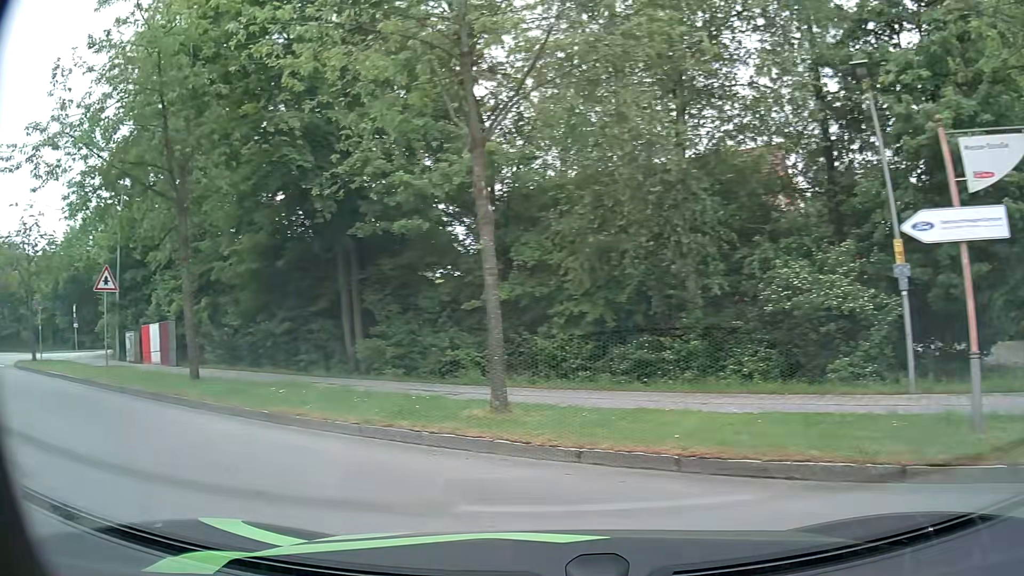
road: residential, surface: asphalt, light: Day
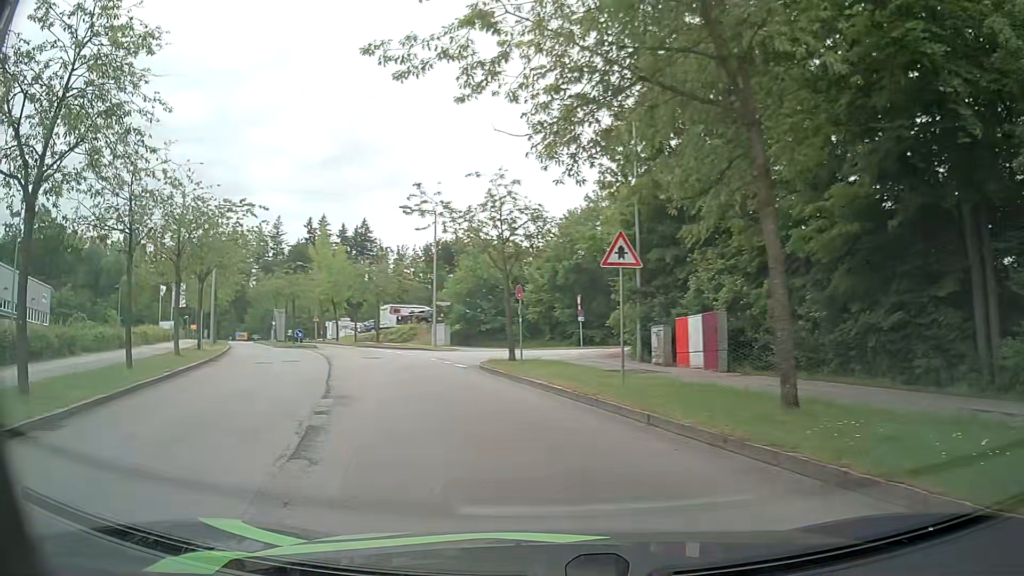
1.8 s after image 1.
(-2.9, +5.8) m; -46°
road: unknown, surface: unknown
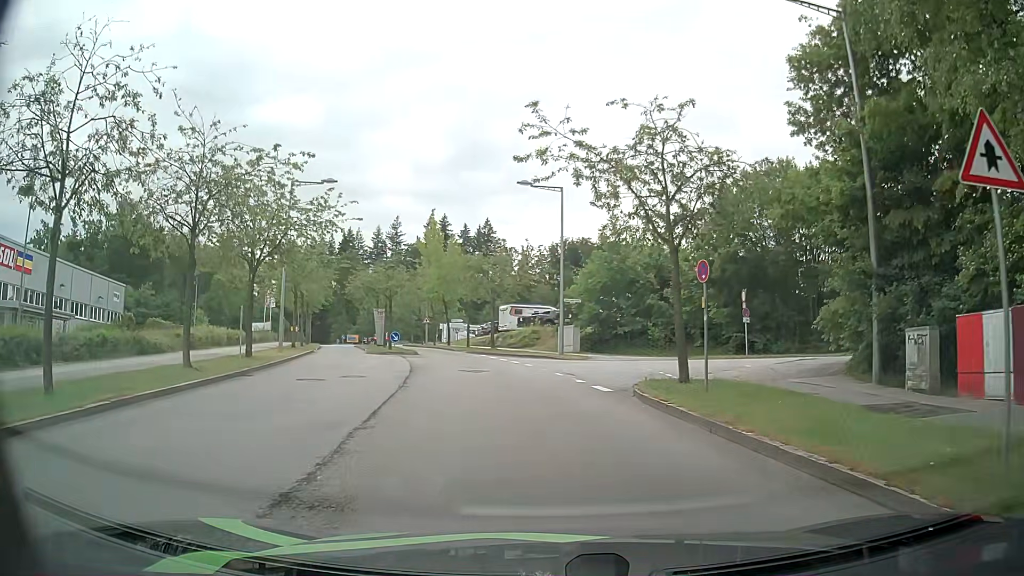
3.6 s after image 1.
(-1.0, +8.4) m; -9°
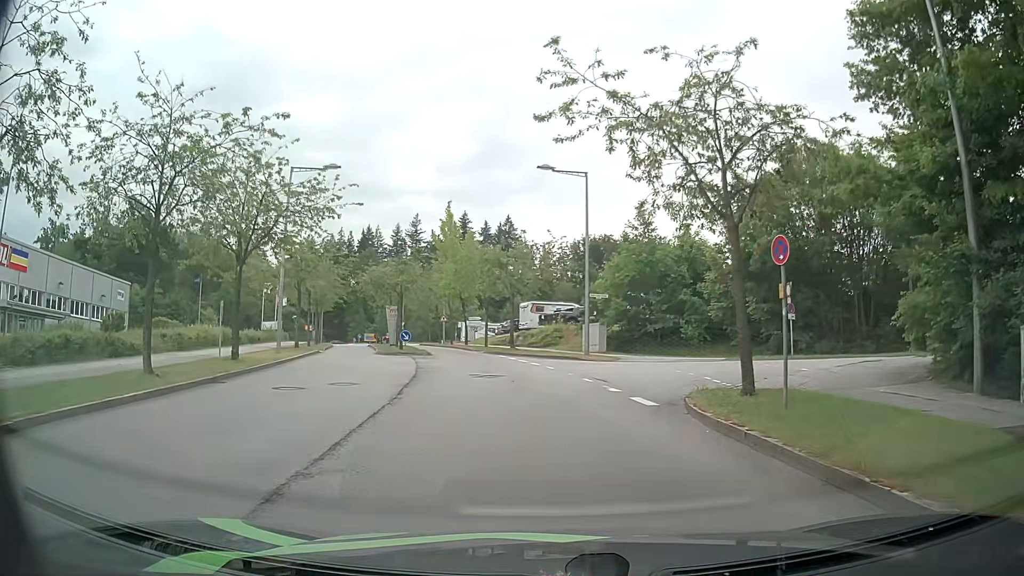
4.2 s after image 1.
(-0.1, +3.2) m; -1°
